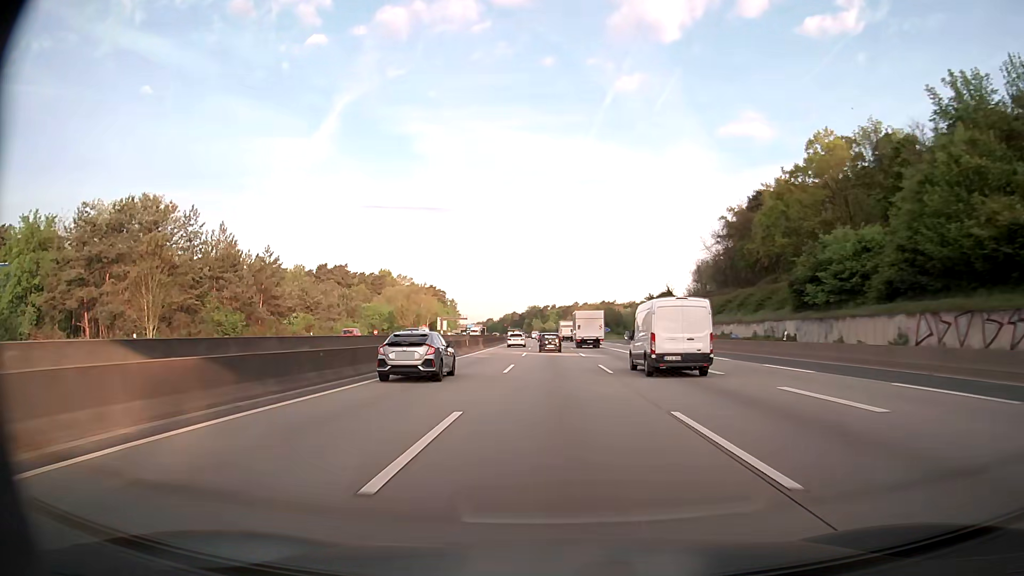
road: motorway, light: Day
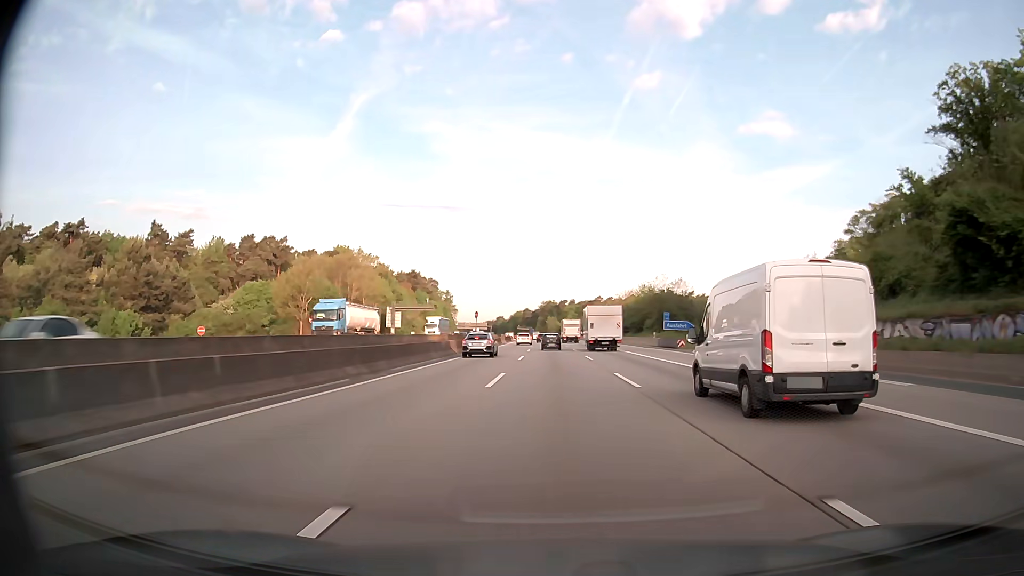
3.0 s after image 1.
(-0.7, +78.5) m; -1°
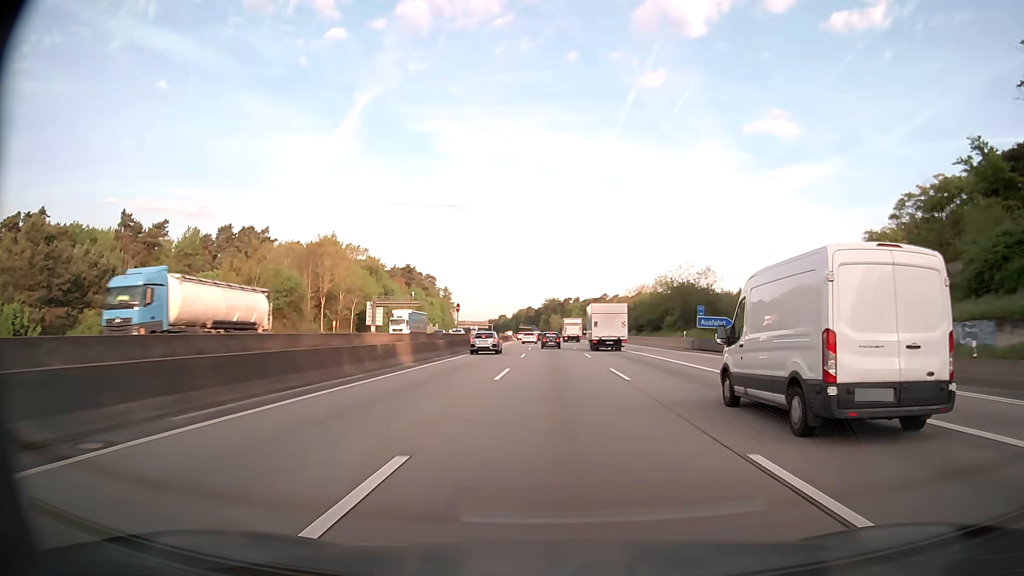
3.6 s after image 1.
(0.0, +15.8) m; 0°
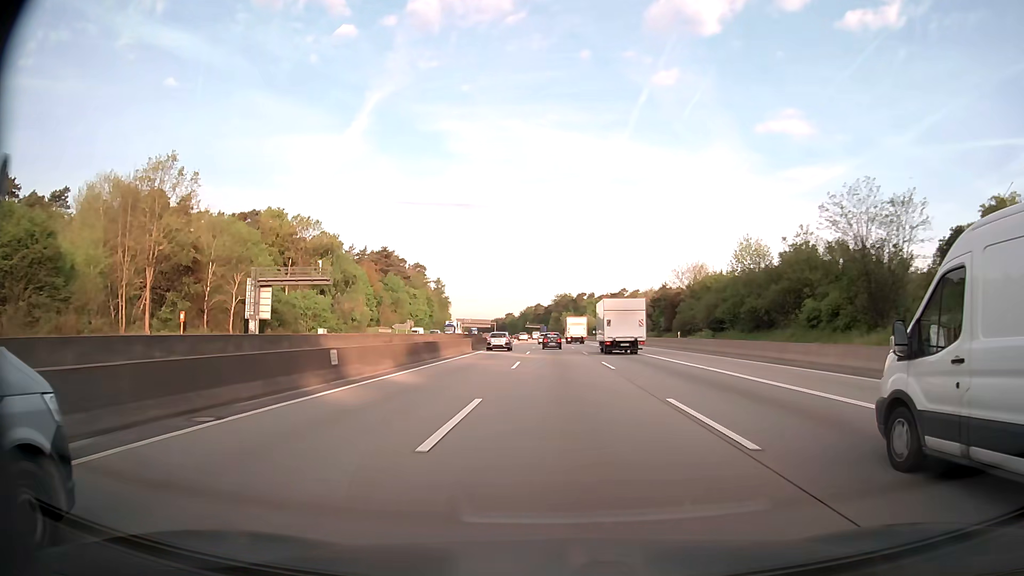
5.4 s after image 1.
(-0.4, +47.5) m; -1°
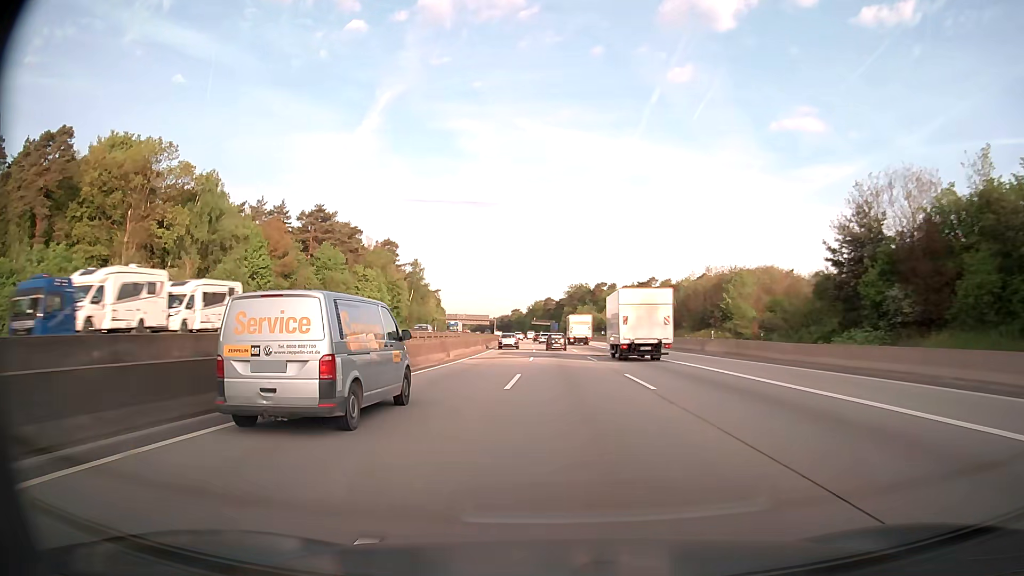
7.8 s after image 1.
(-0.7, +63.4) m; -1°
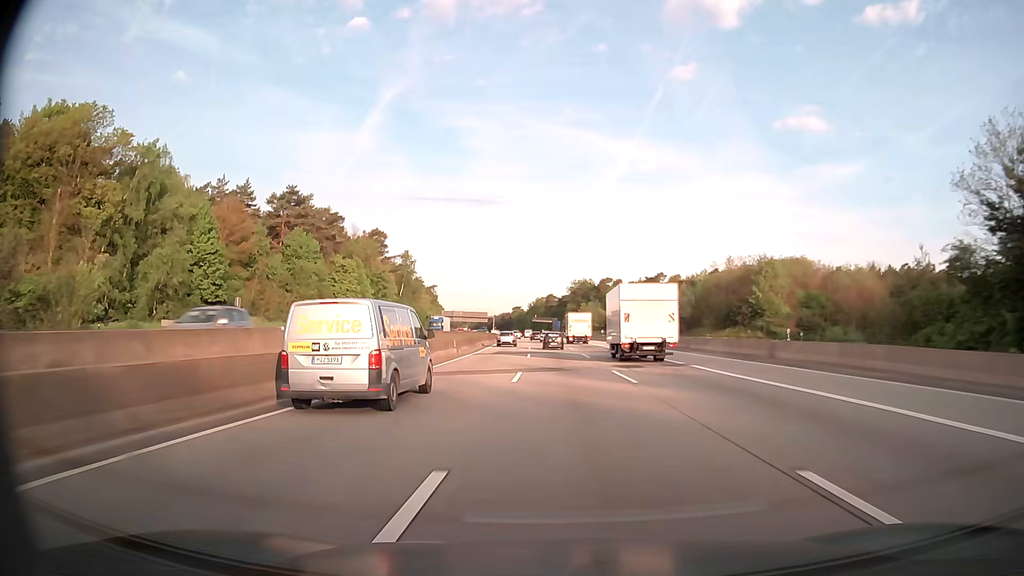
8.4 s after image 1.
(0.0, +15.8) m; 0°
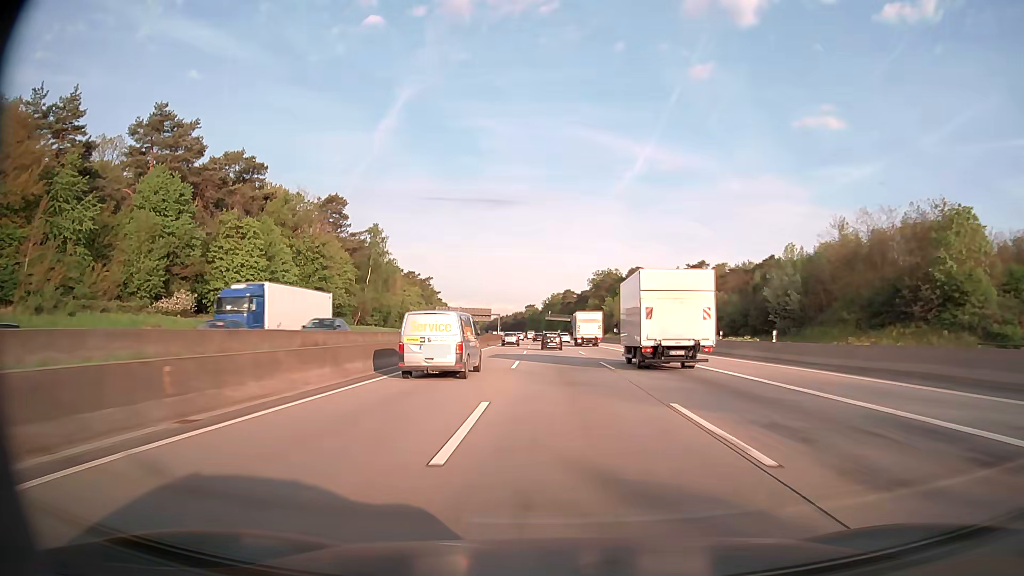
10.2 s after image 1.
(-0.5, +47.6) m; -1°
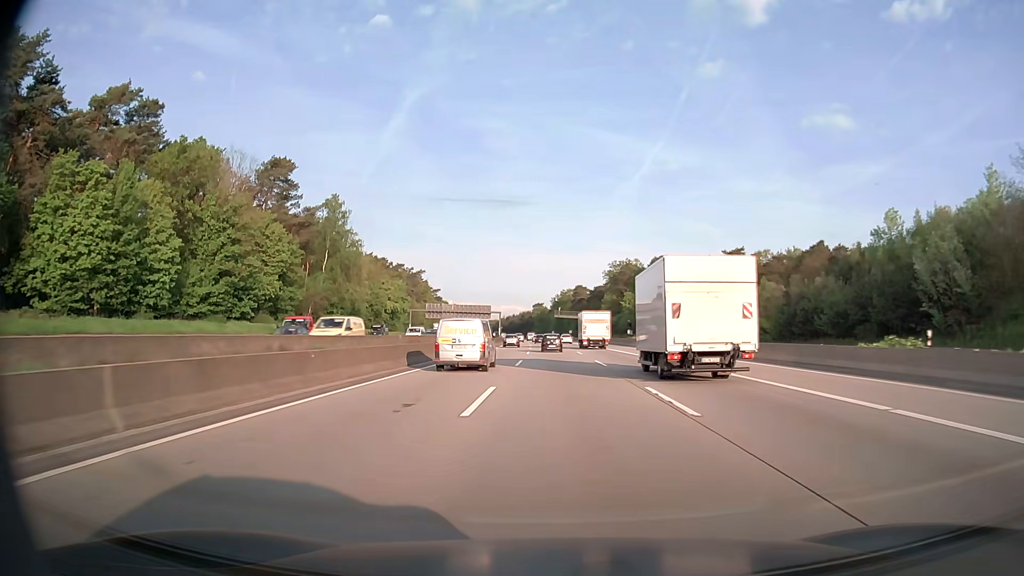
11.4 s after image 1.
(-0.3, +31.8) m; -1°
(0, +10) (0, +20) (0, +30) (0, +40) (-1, +50) (-1, +60) (-1, +70) (-1, +80) (-2, +90) (-2, +100) m
